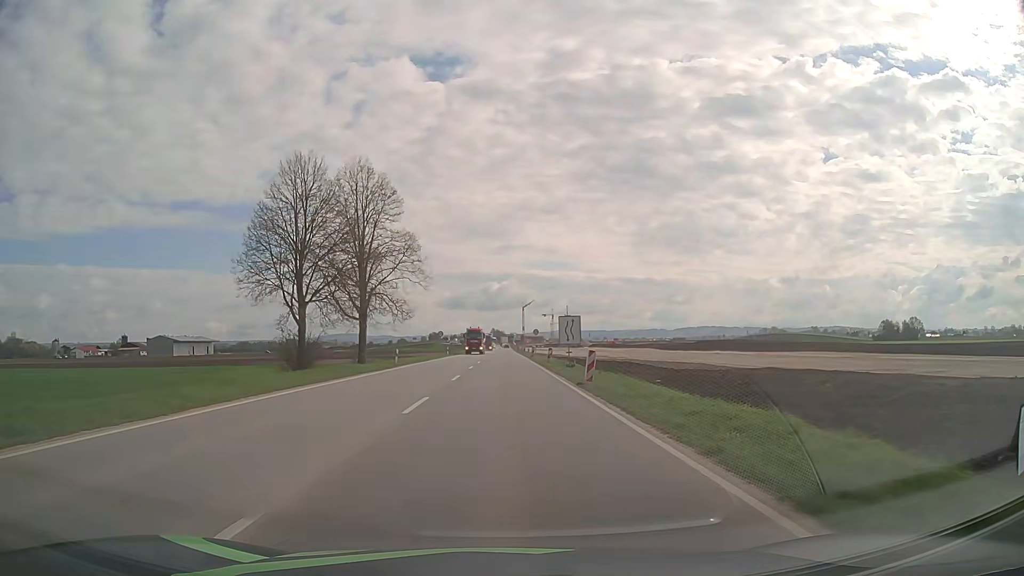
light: Day
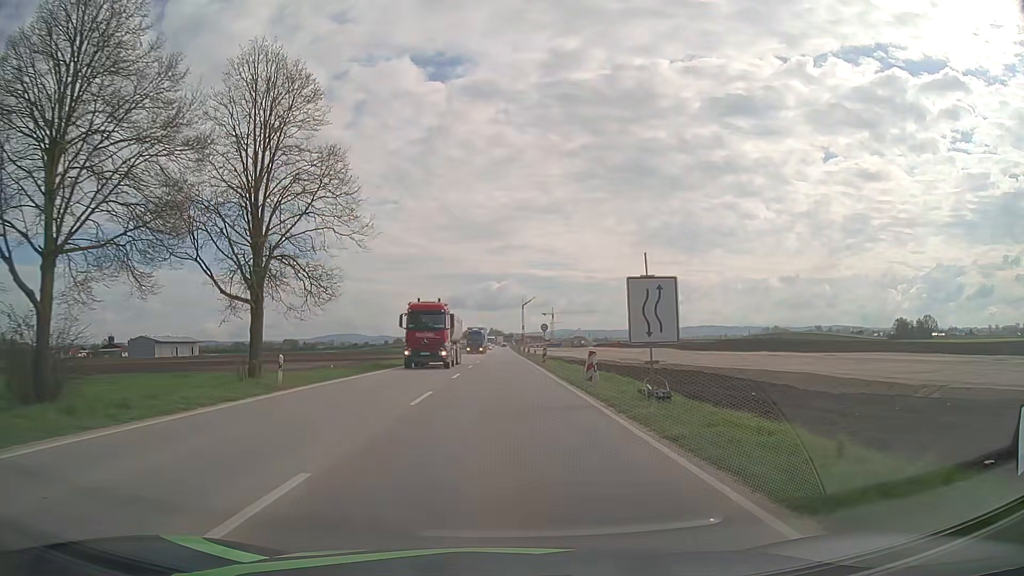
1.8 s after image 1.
(0.0, +22.2) m; 0°
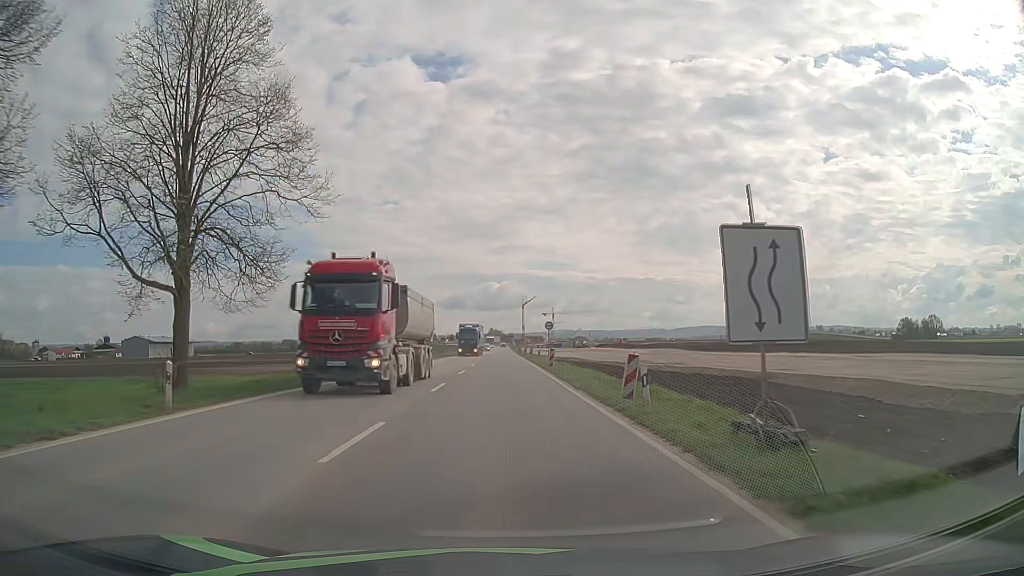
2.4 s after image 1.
(0.0, +7.4) m; 0°
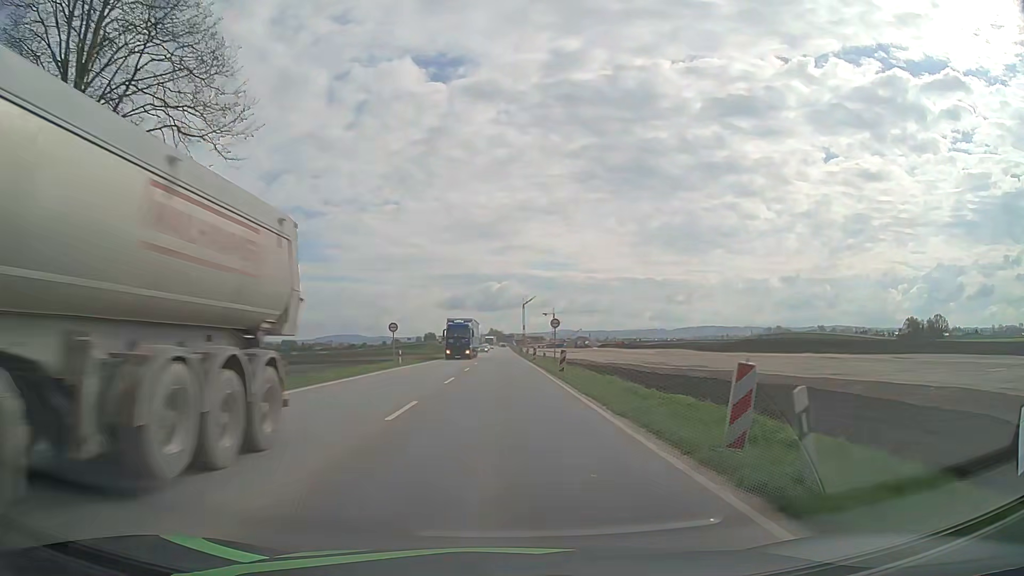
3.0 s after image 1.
(0.0, +7.4) m; 0°
(0, +10) (0, +20) (0, +30) (0, +40) (0, +50) (0, +60) (0, +70) (0, +80) (0, +90) (0, +100) m
